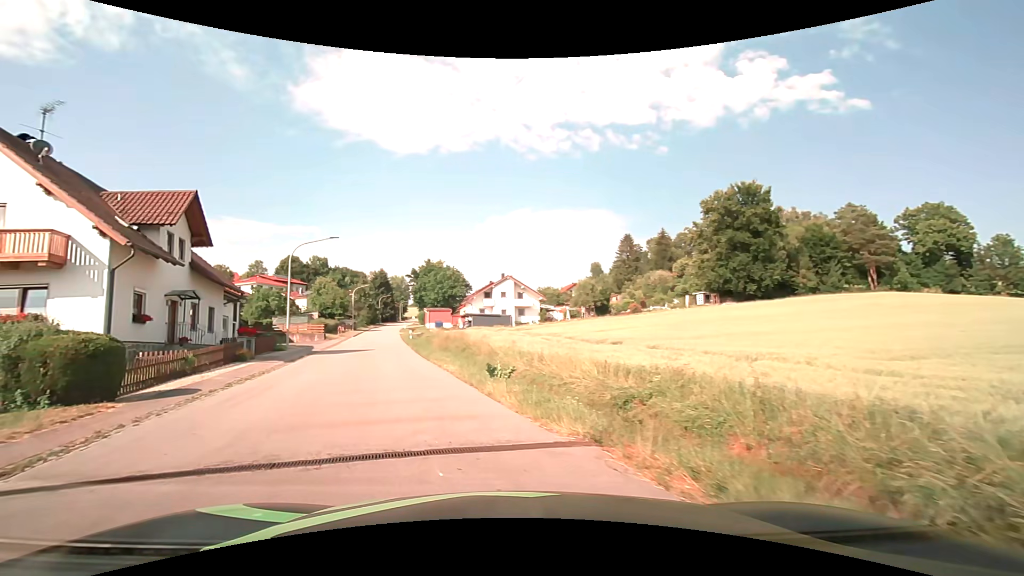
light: Day
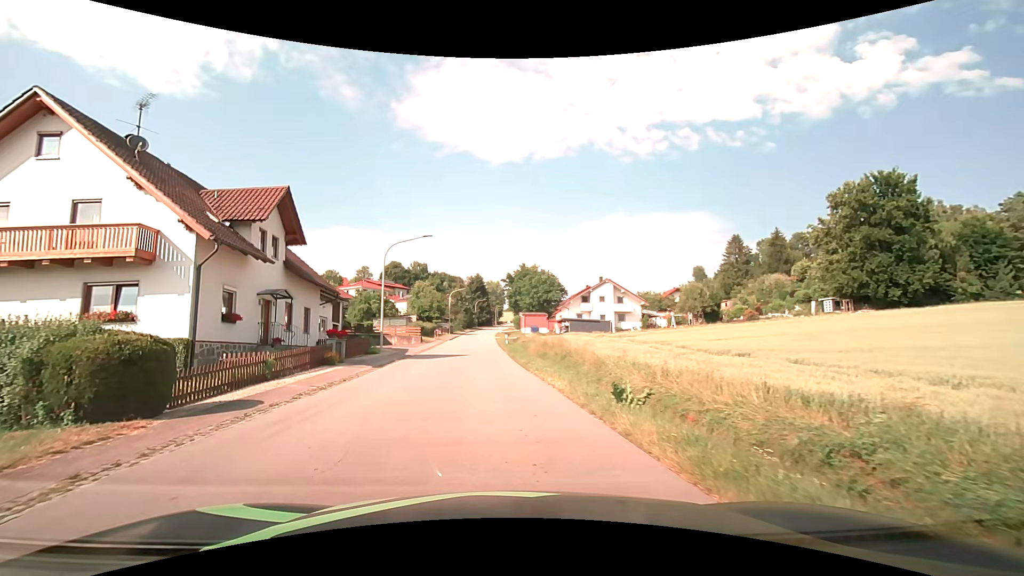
(-0.3, +3.4) m; -12°
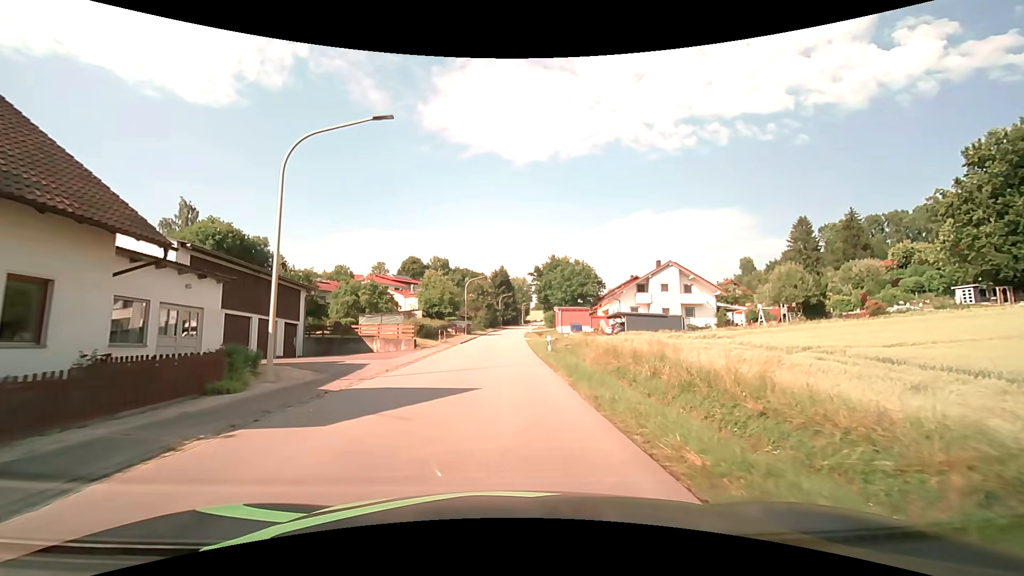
(-0.7, +18.6) m; -2°
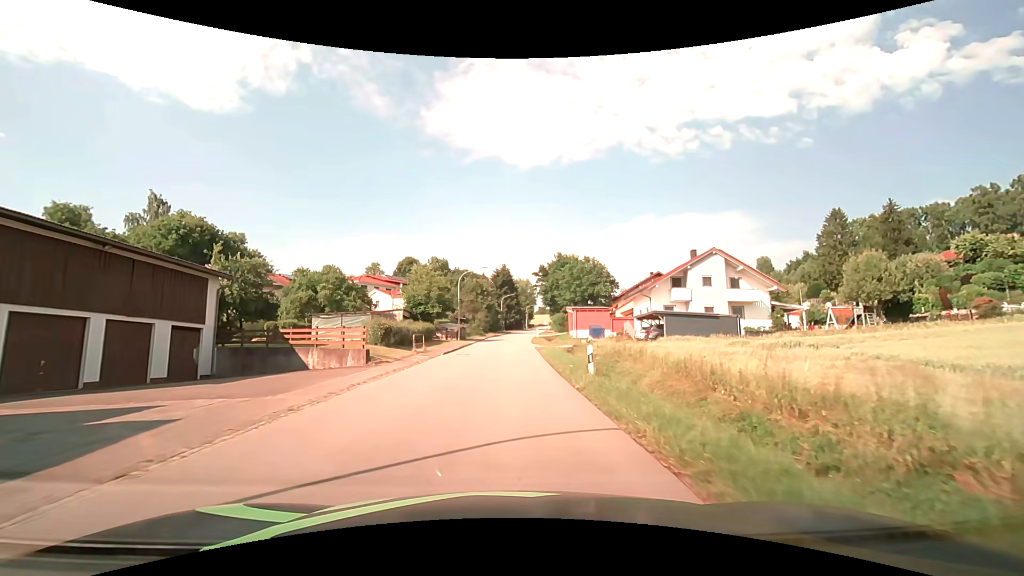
(-0.1, +12.3) m; -1°
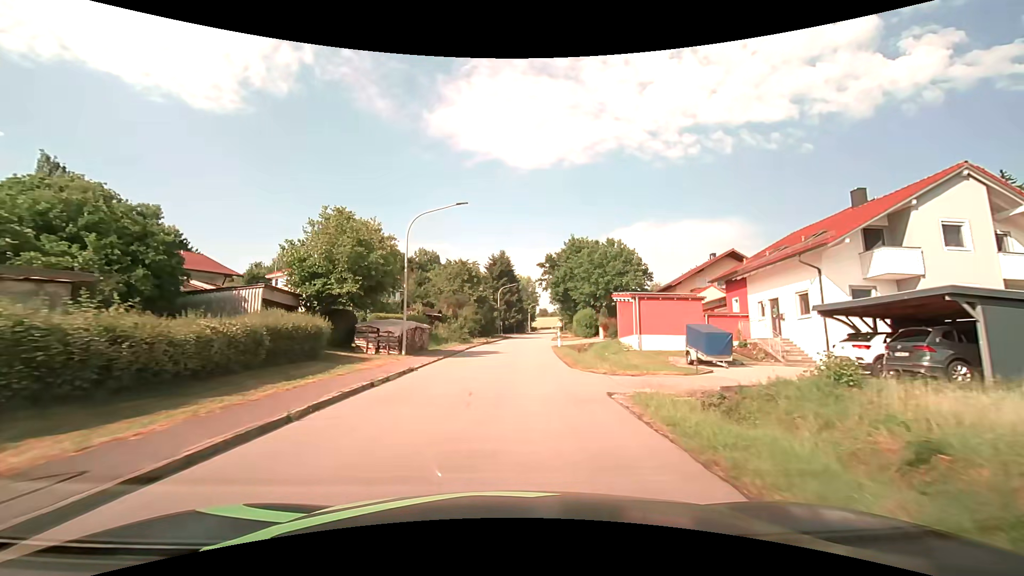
(0.0, +26.8) m; 0°
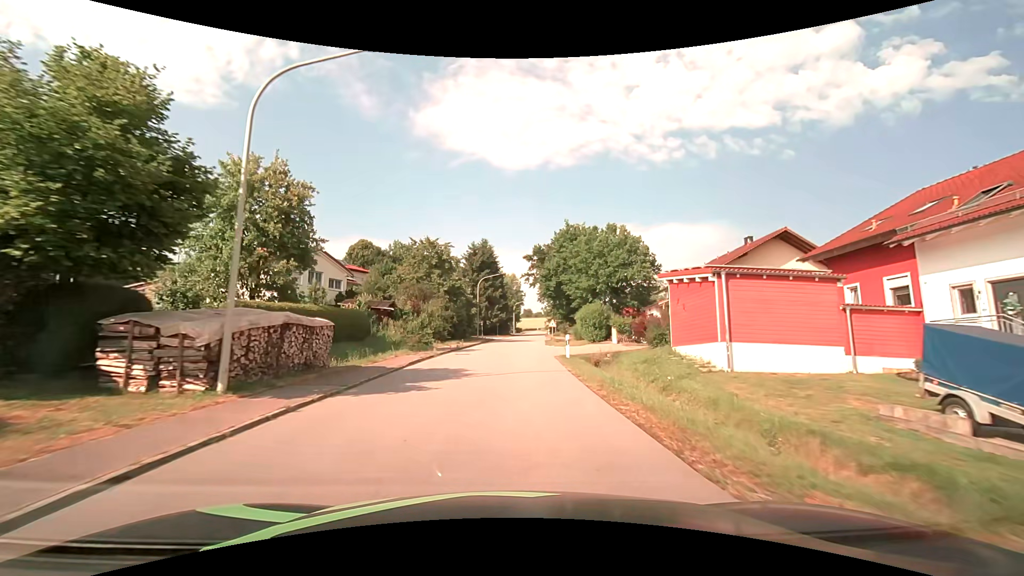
(+0.3, +13.7) m; +2°
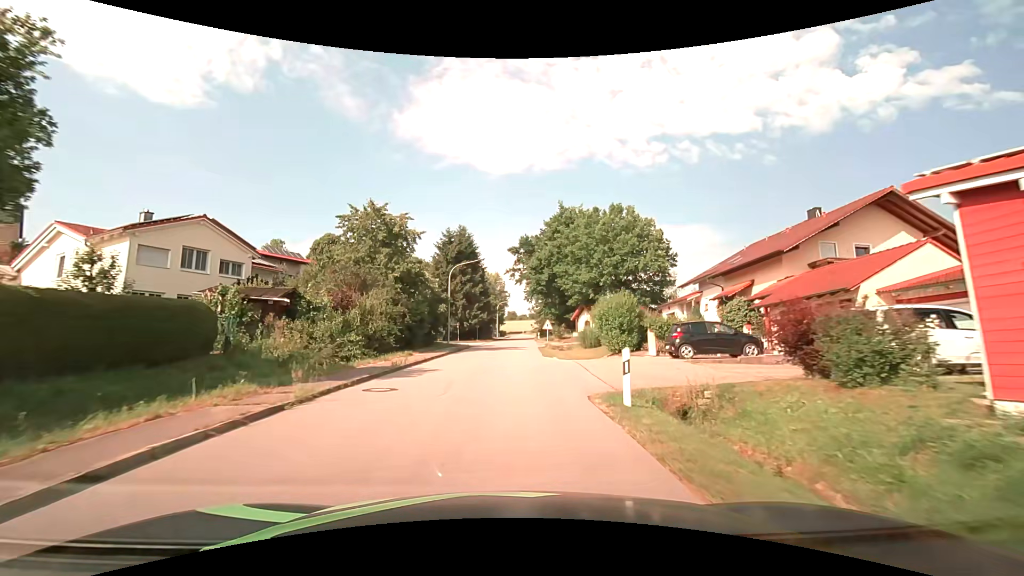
(+0.2, +13.7) m; +2°
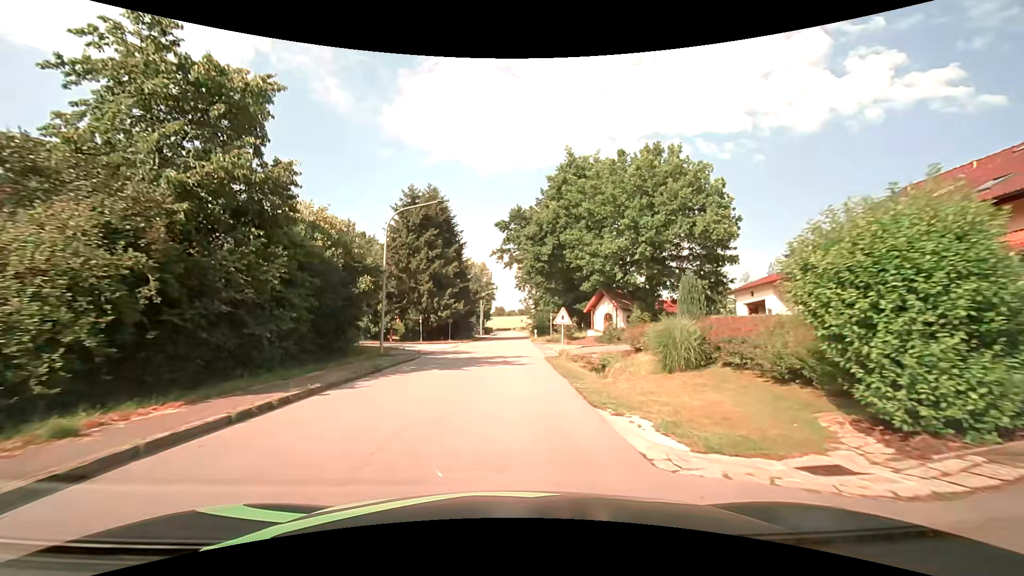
(+0.2, +18.9) m; +1°
